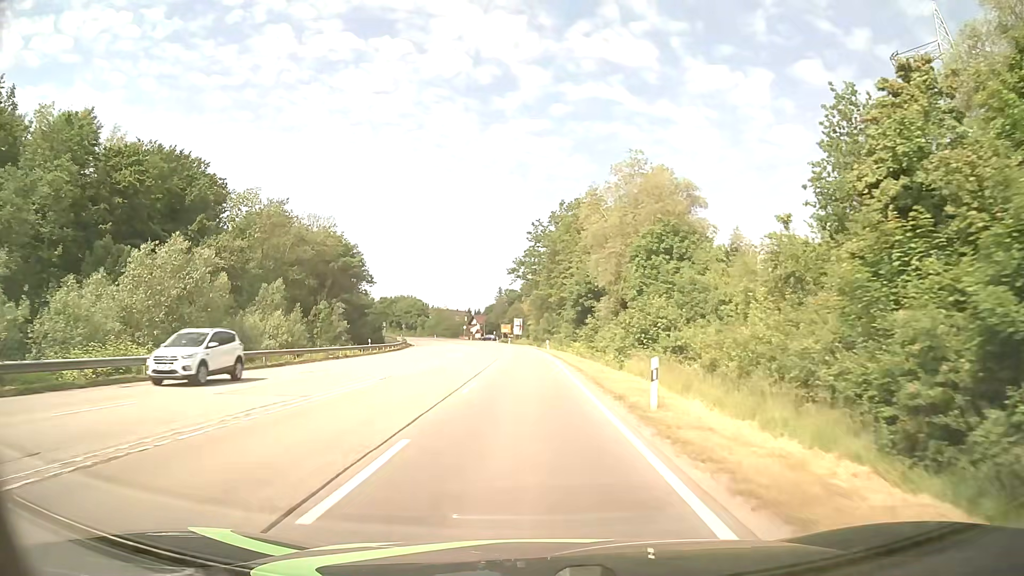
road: secondary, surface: asphalt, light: Day
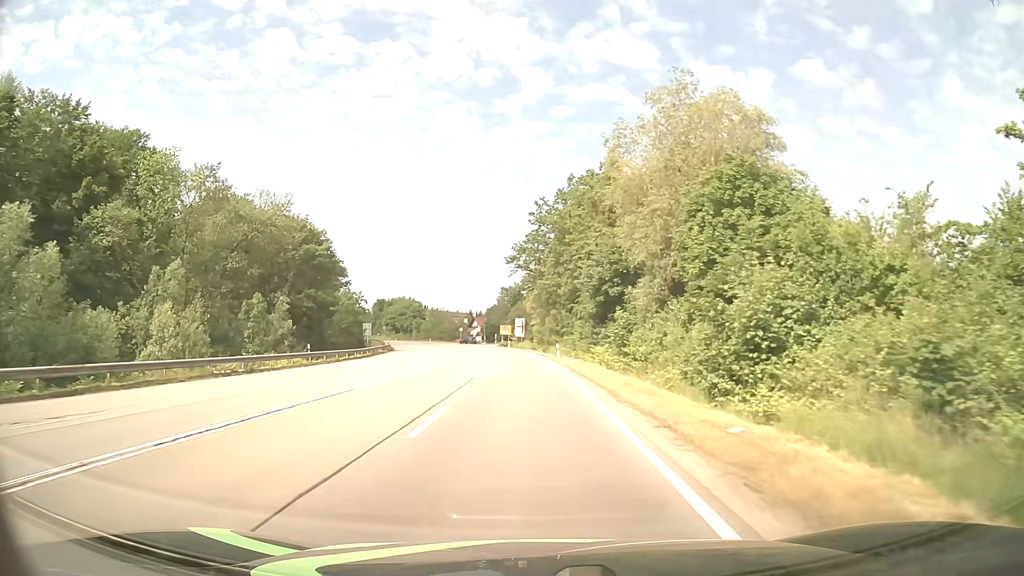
(-0.1, +18.1) m; -1°
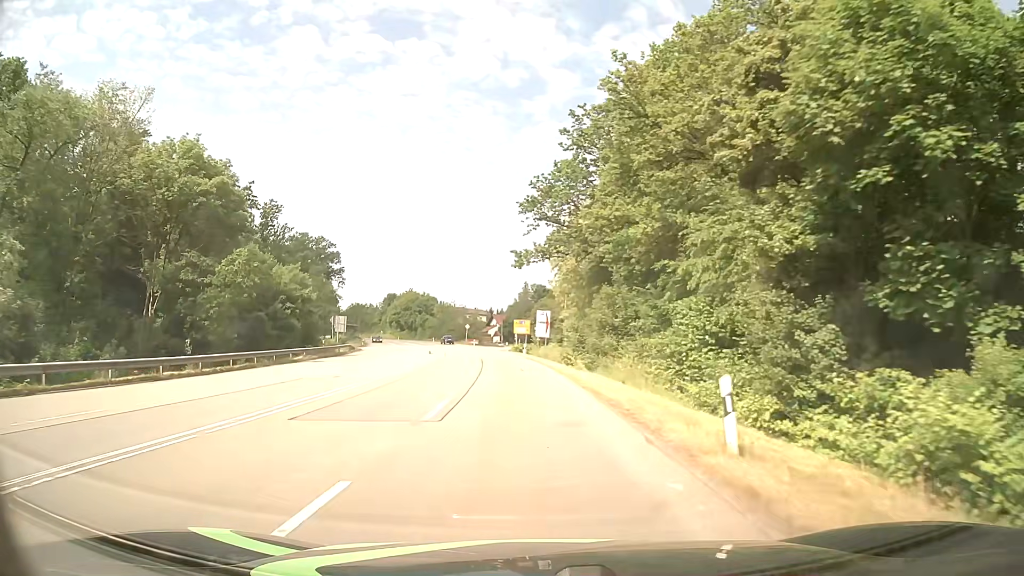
(-0.4, +35.8) m; -2°
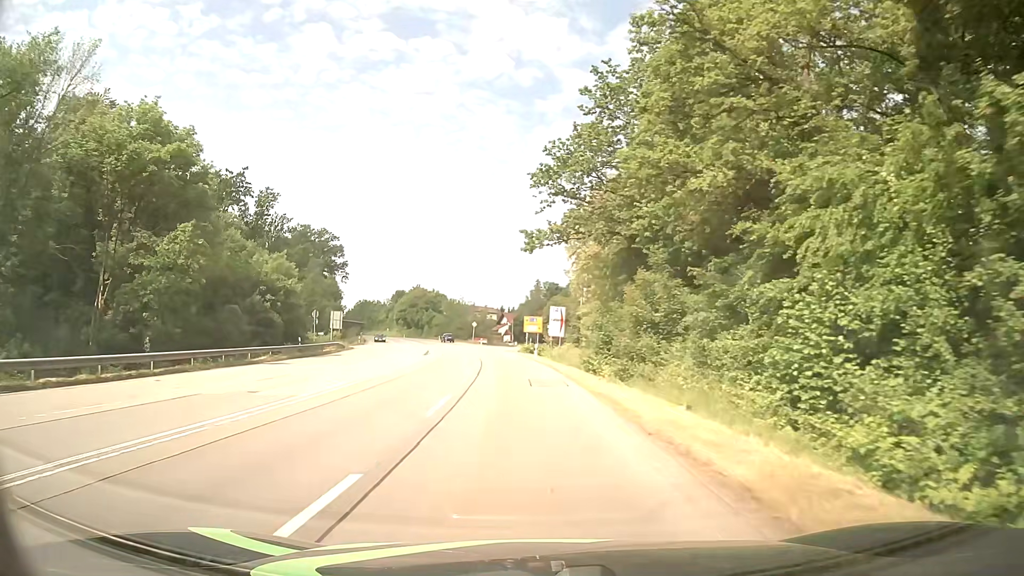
(-0.1, +8.8) m; -1°
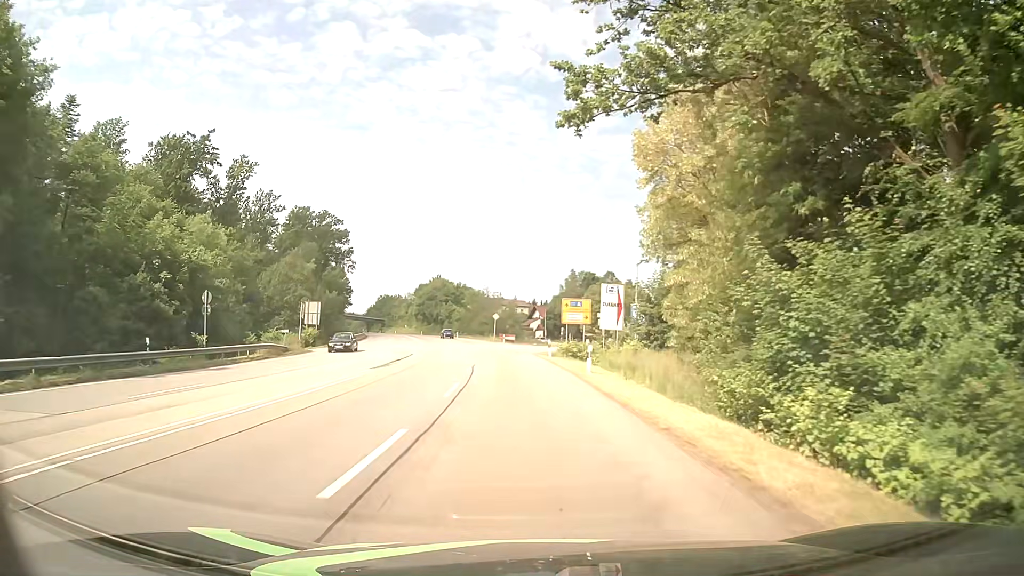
(-0.5, +24.1) m; -2°
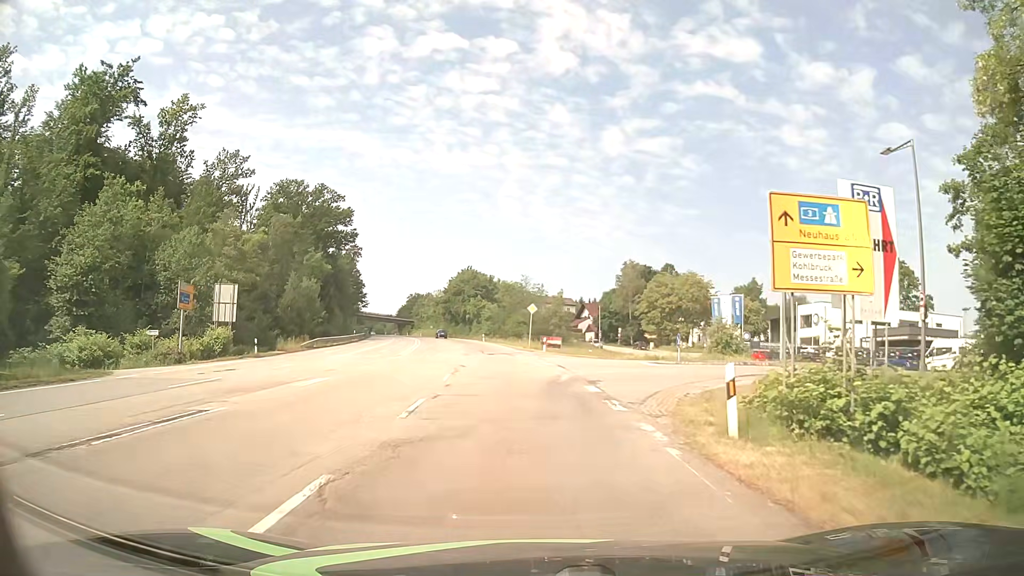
(-1.2, +31.3) m; -4°
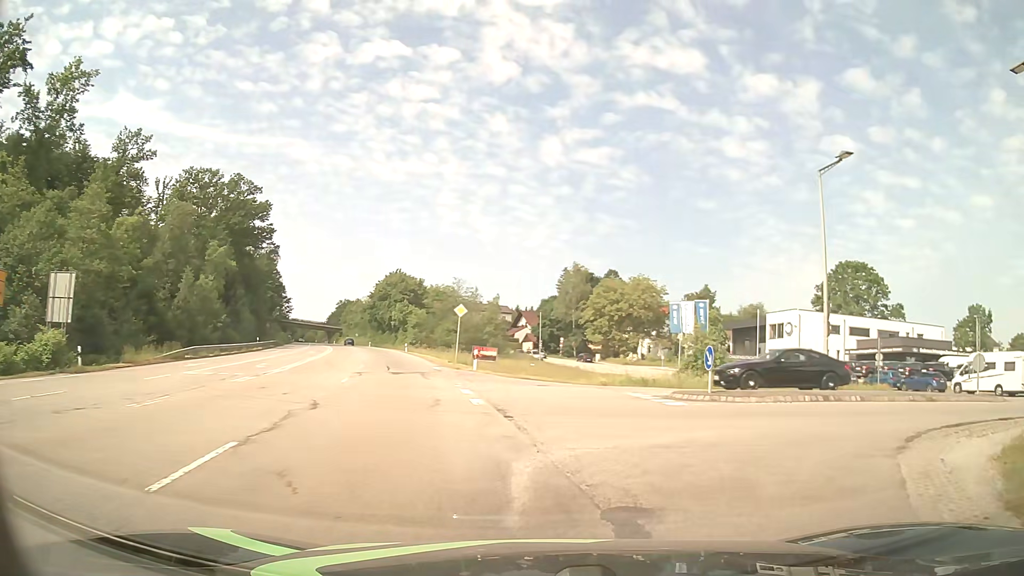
(+0.3, +12.8) m; +5°
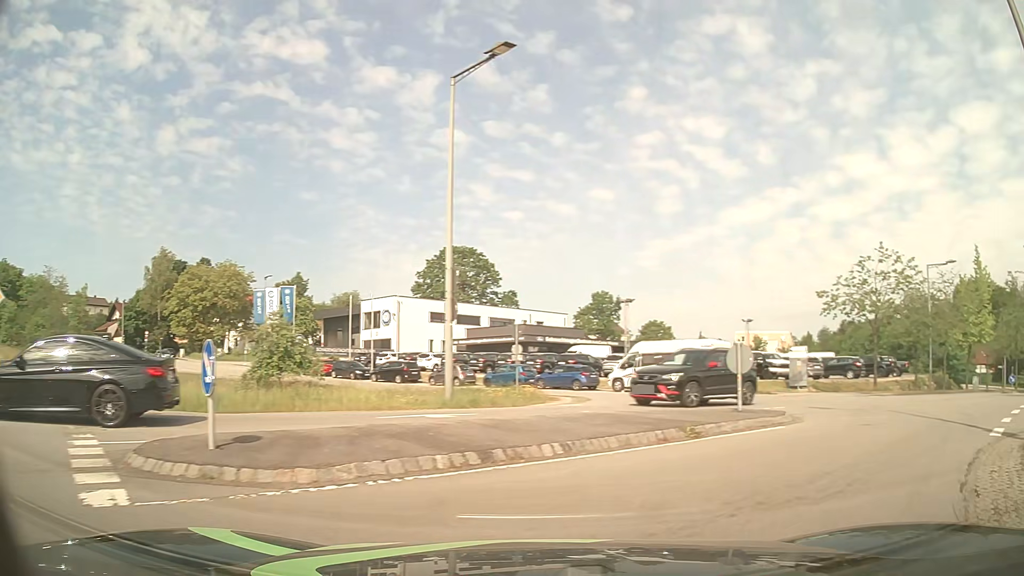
(+2.5, +9.2) m; +35°
